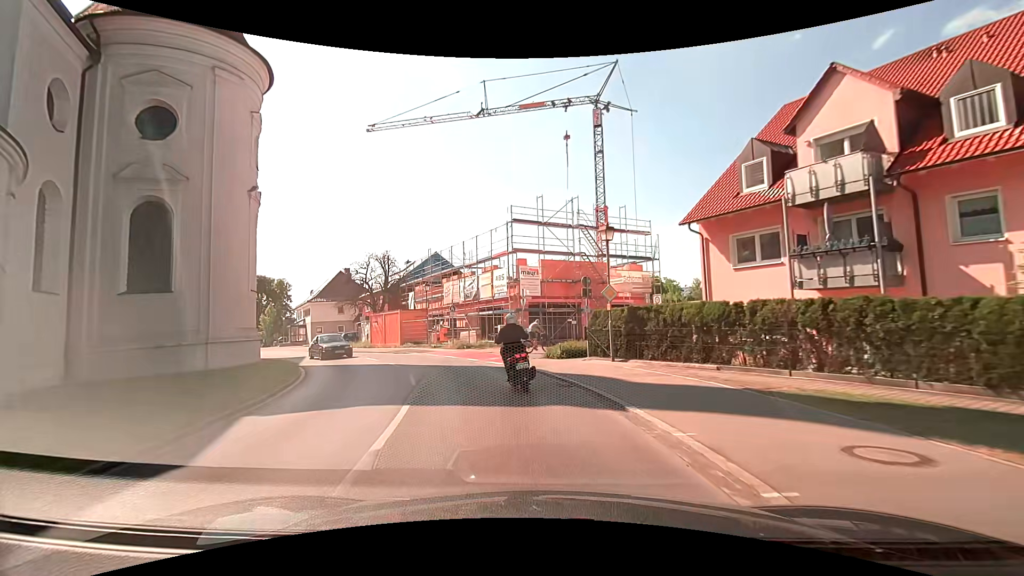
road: tertiary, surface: asphalt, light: Day
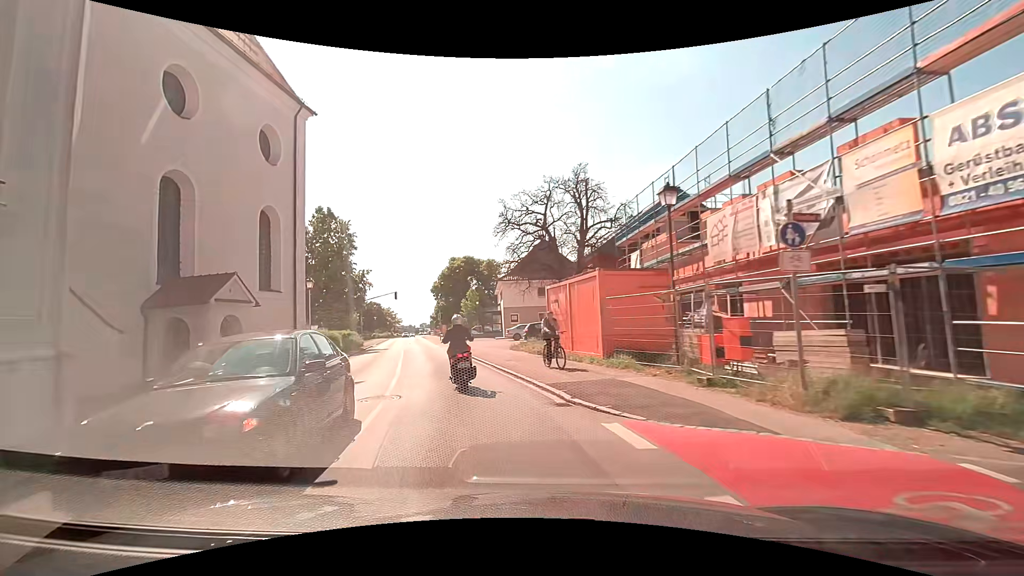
(-4.9, +23.8) m; -26°
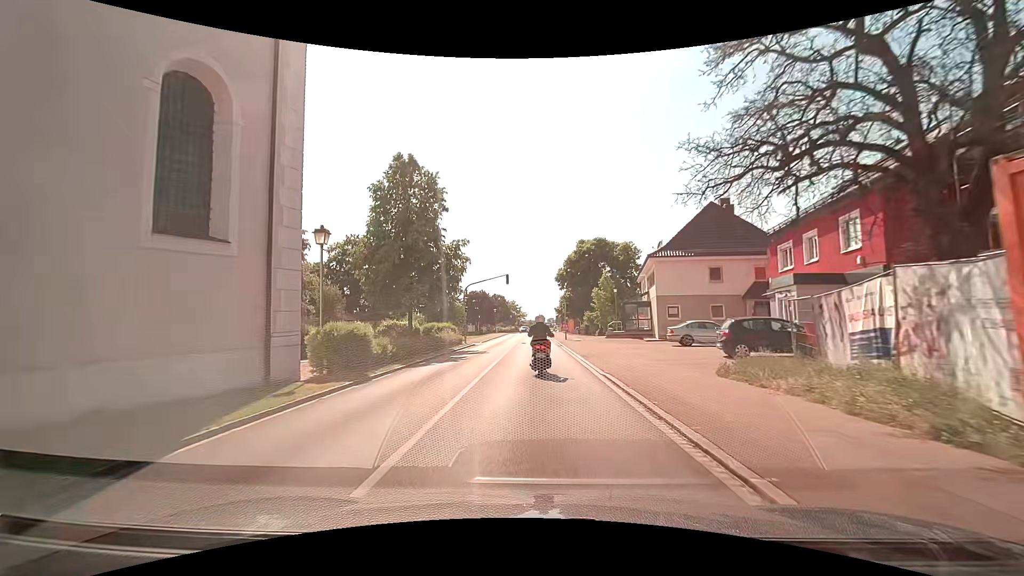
(-2.3, +15.2) m; -15°
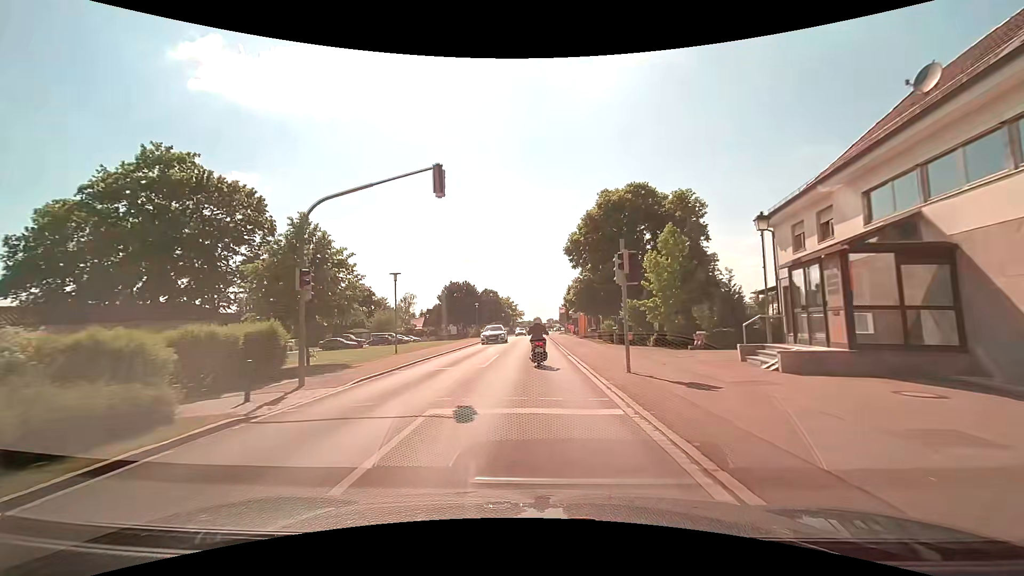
(+0.4, +31.2) m; +1°
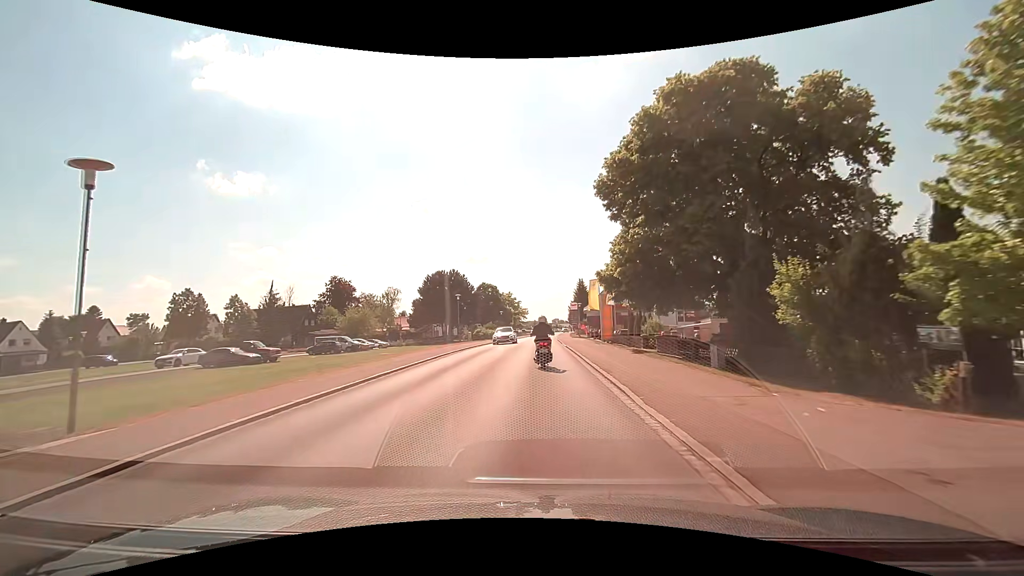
(-0.2, +22.8) m; -1°
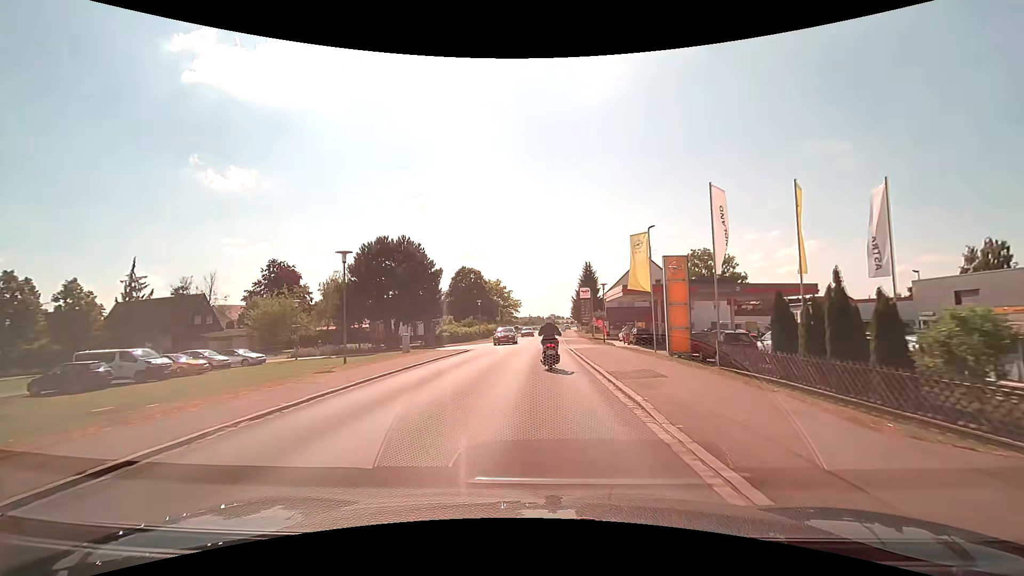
(+0.2, +30.7) m; +1°
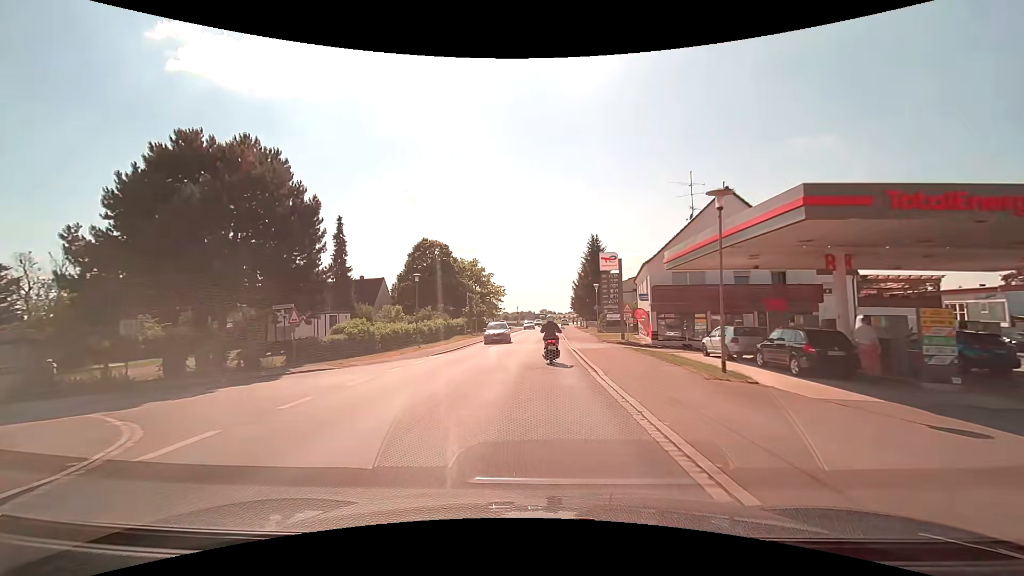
(+0.4, +29.7) m; +1°
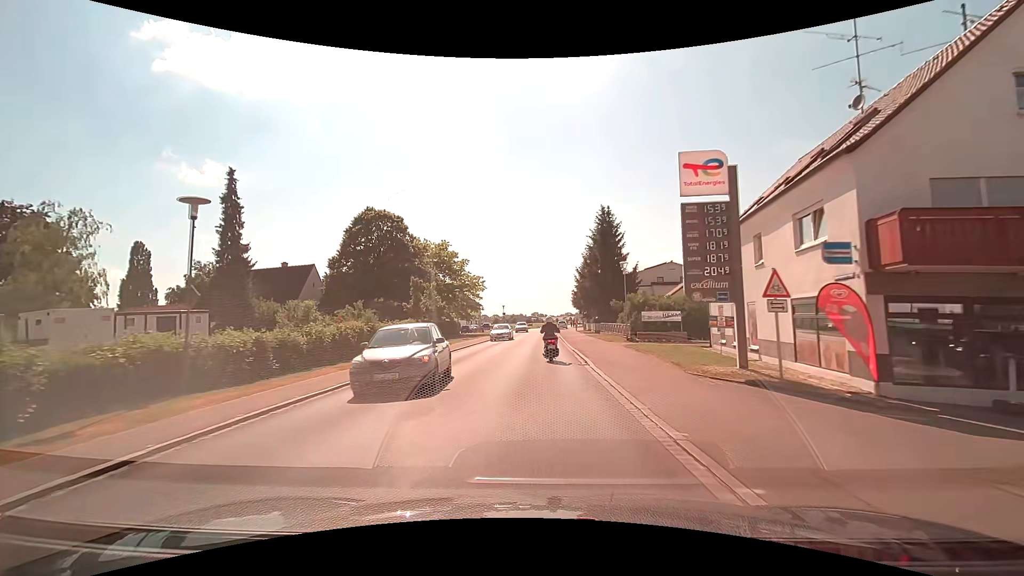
(+0.2, +22.9) m; +1°
(0, +10) (0, +20) (0, +30) (+1, +40) (+1, +50) (+1, +60) (+1, +70) (+1, +80) (+2, +90) (+3, +100) m
